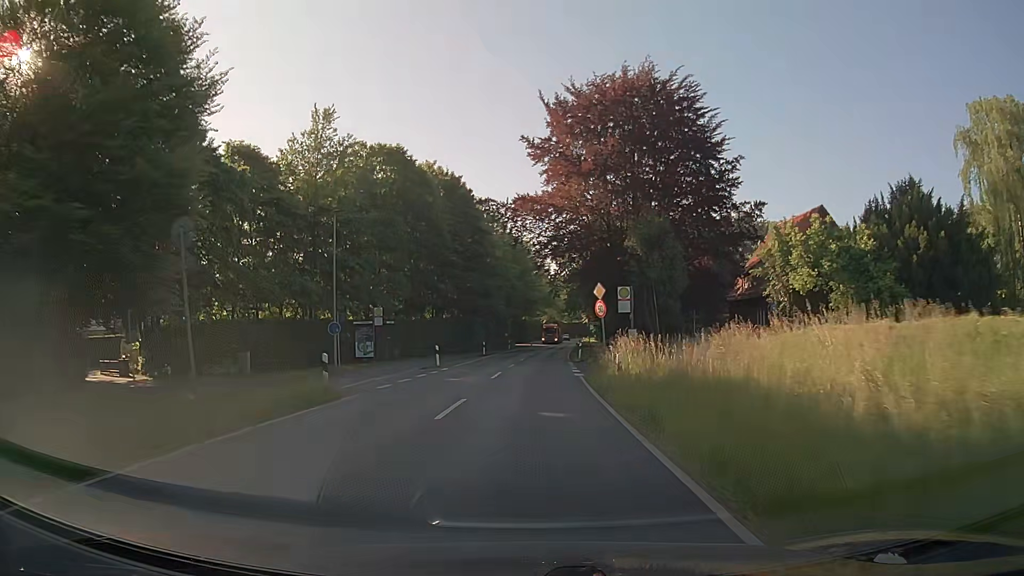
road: secondary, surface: asphalt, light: Day
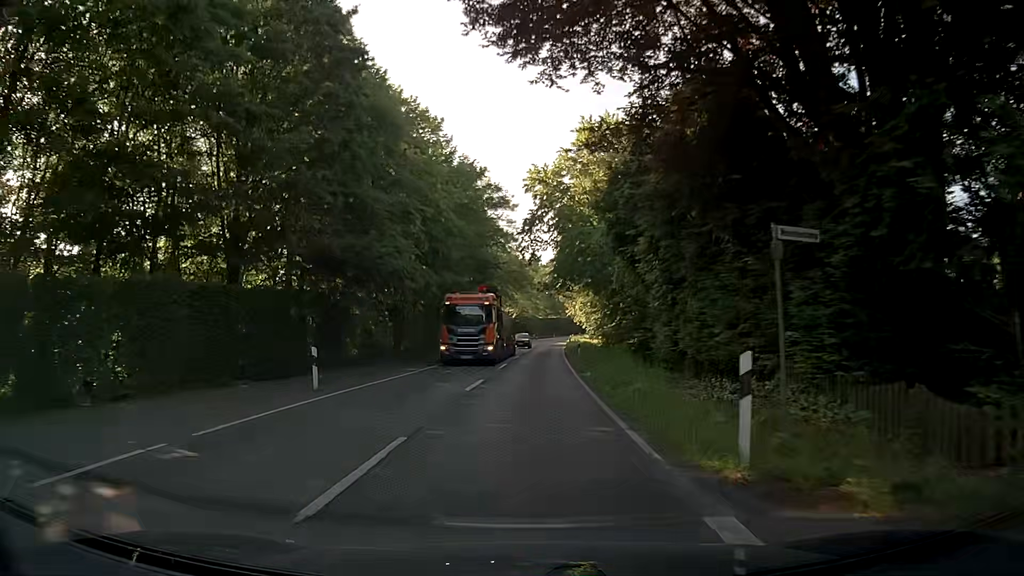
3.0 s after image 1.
(+1.0, +38.2) m; +3°
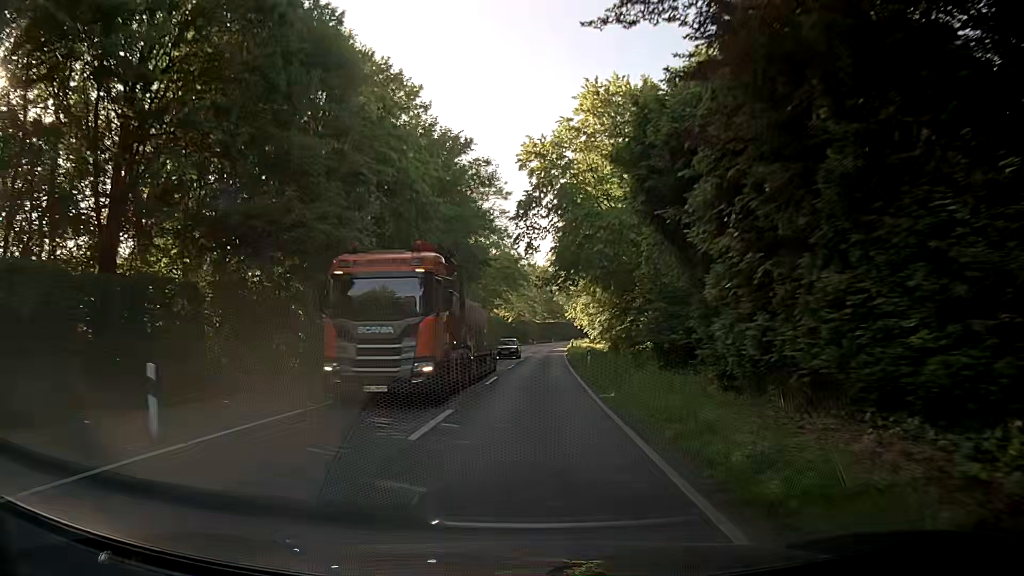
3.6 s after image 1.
(0.0, +7.6) m; 0°
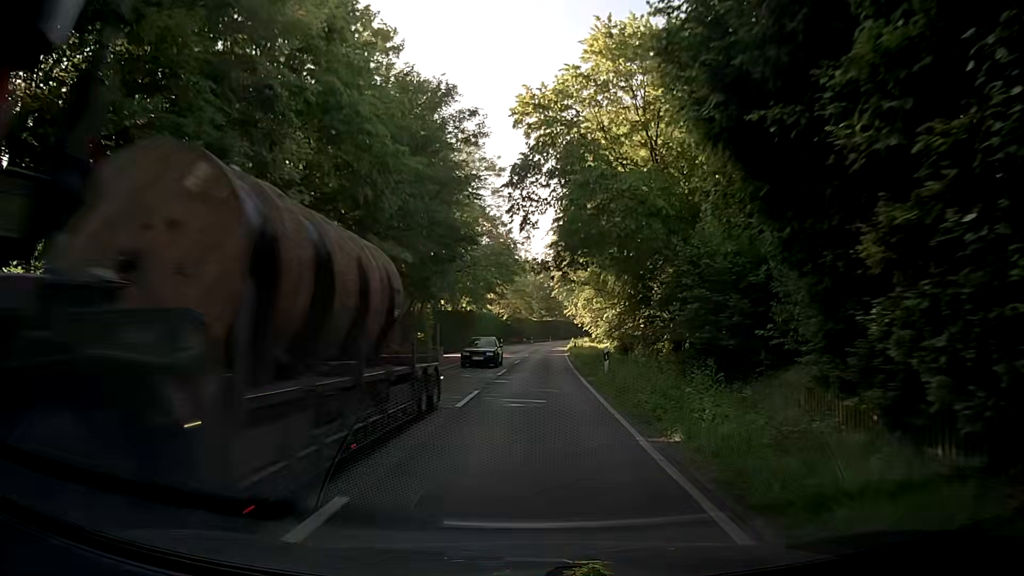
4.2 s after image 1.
(0.0, +7.6) m; +1°
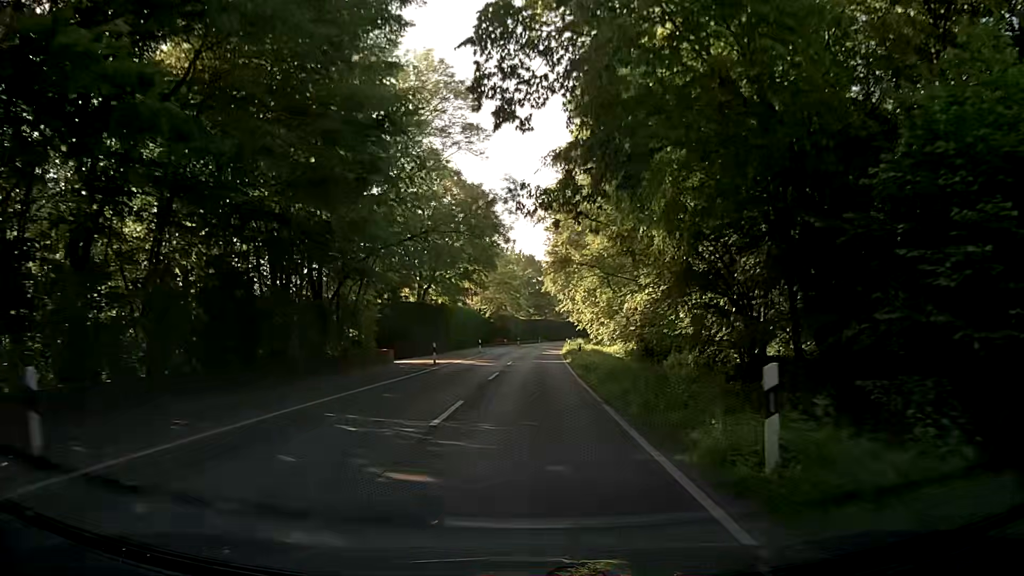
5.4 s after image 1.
(0.0, +15.2) m; 0°
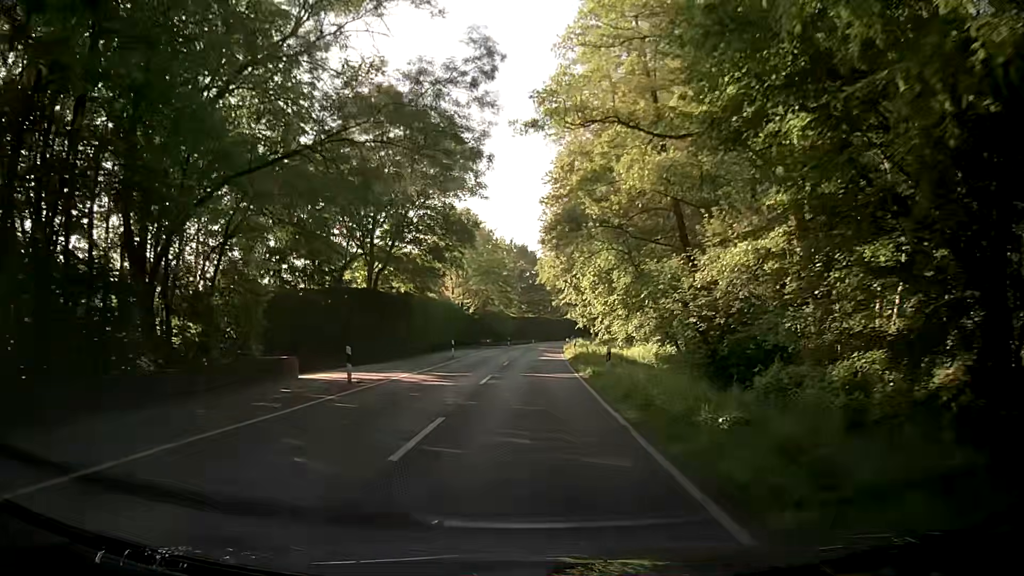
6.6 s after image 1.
(+0.1, +15.1) m; 0°
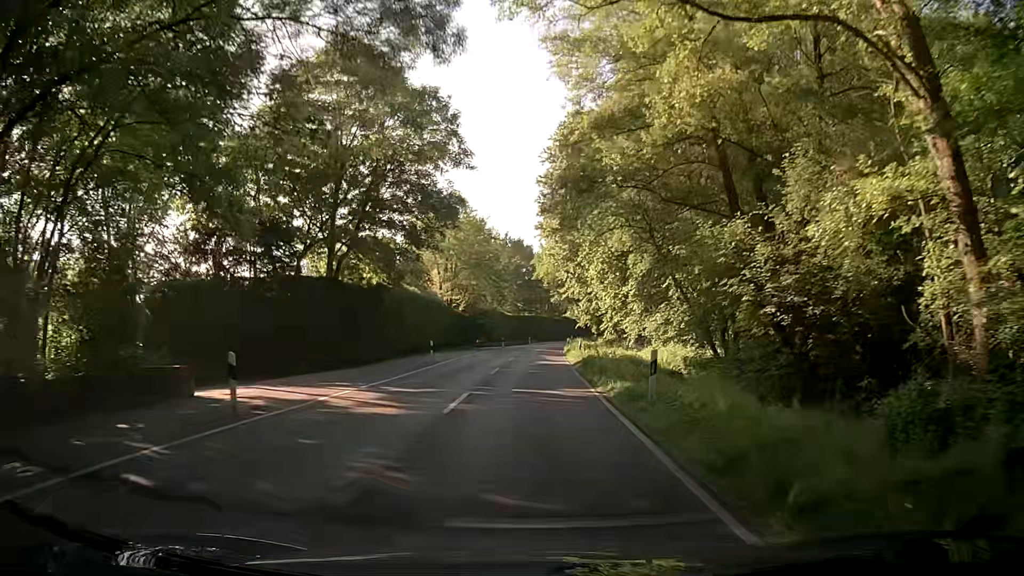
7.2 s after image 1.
(0.0, +7.6) m; 0°
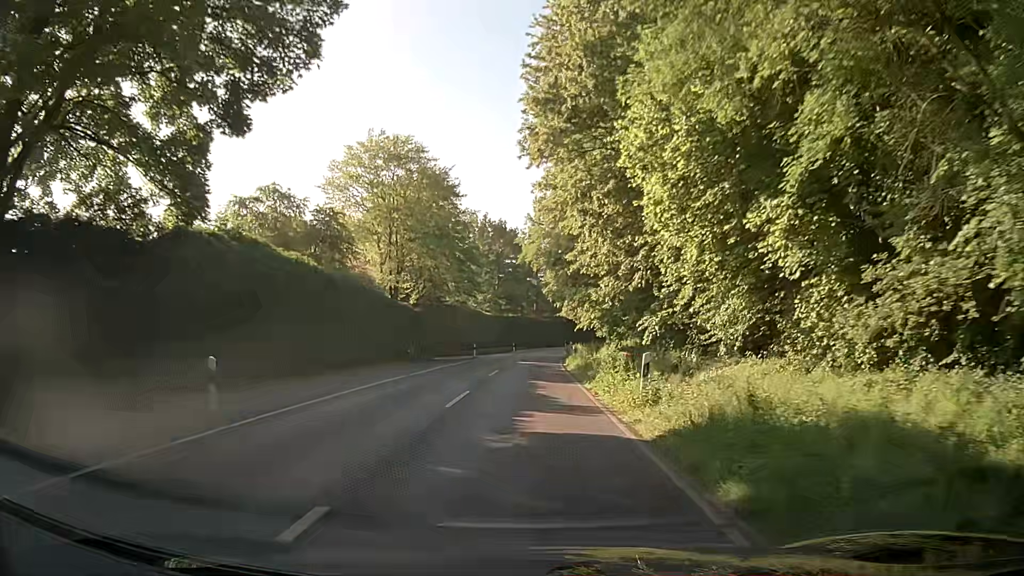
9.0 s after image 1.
(+0.4, +22.8) m; +2°
(0, +10) (0, +20) (0, +30) (0, +40) (+1, +50) (+1, +60) (+2, +70) (+3, +80) (+5, +90) (+7, +100) m
